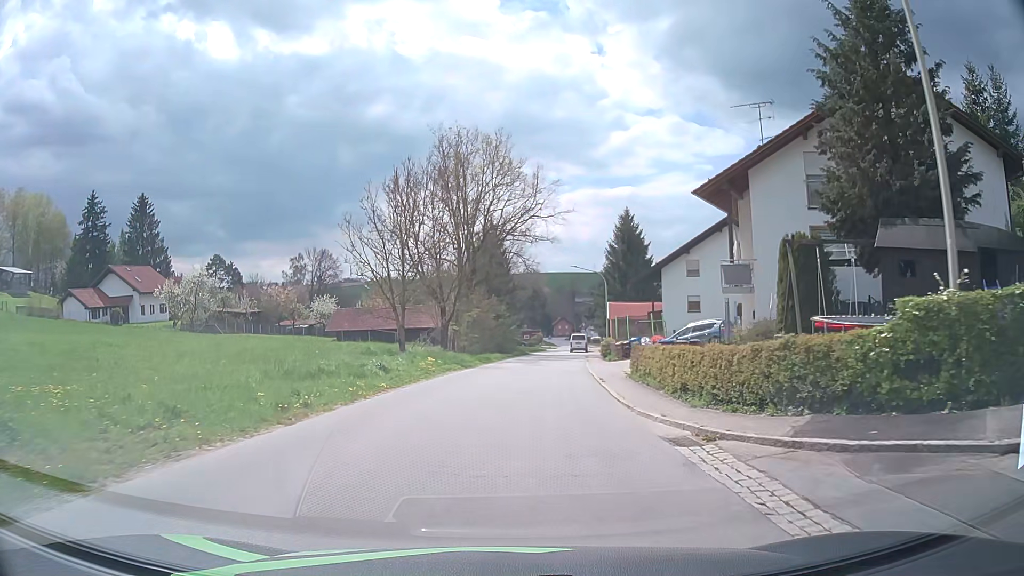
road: tertiary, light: Day
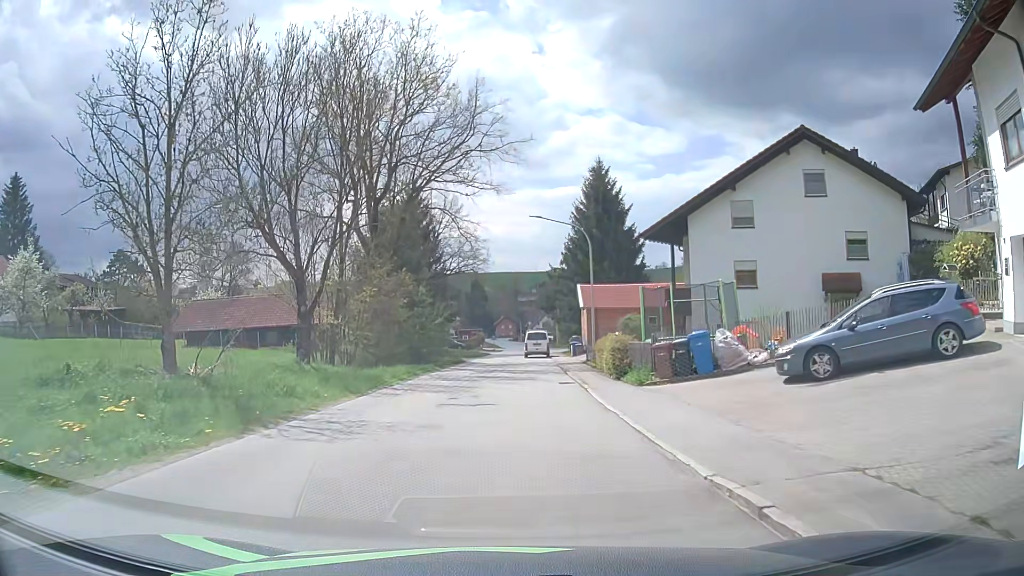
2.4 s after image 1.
(+1.0, +22.7) m; +5°
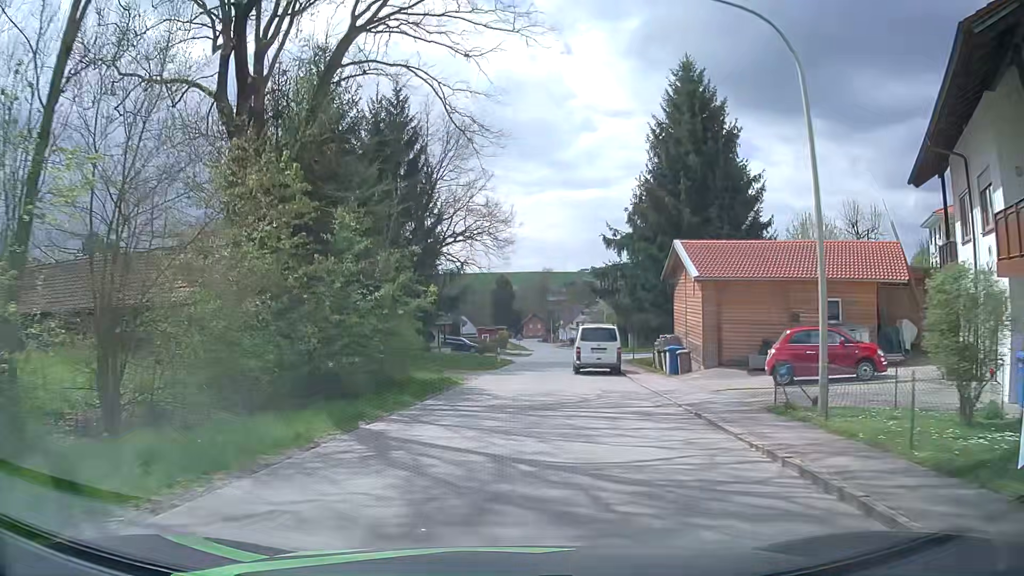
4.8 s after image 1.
(-0.3, +23.3) m; -2°
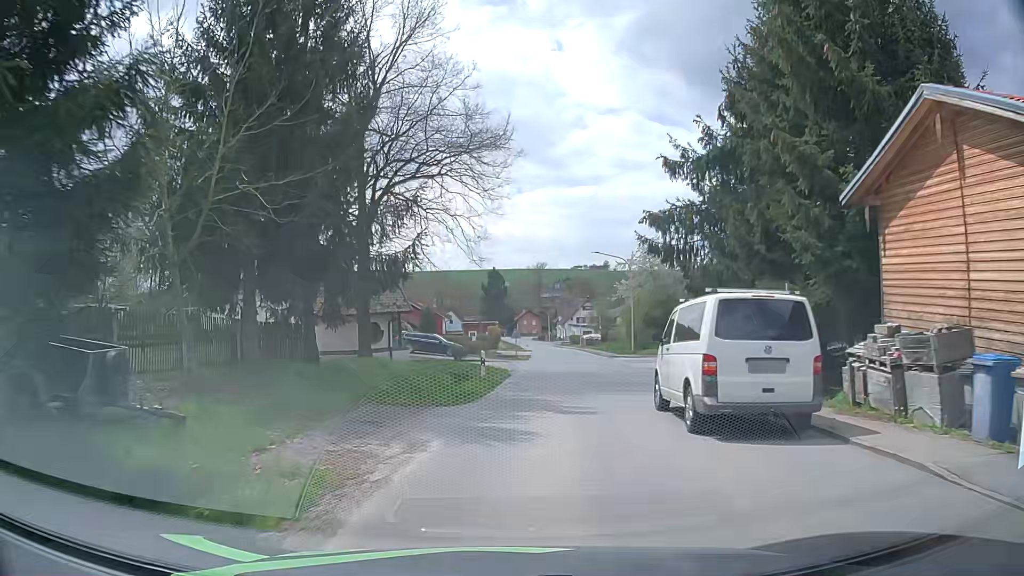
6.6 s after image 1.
(0.0, +17.9) m; +1°
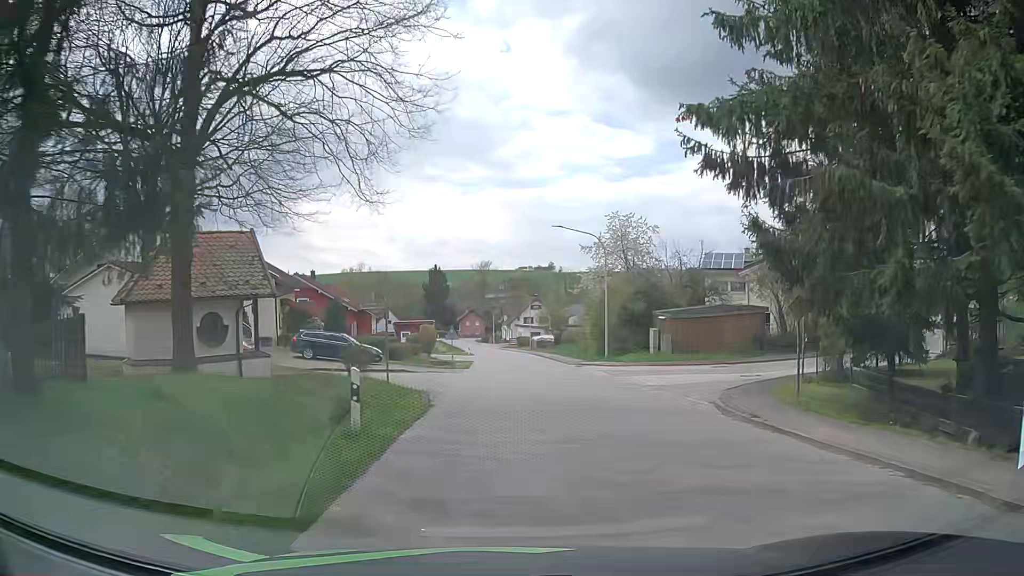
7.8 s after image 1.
(+0.3, +11.9) m; +5°
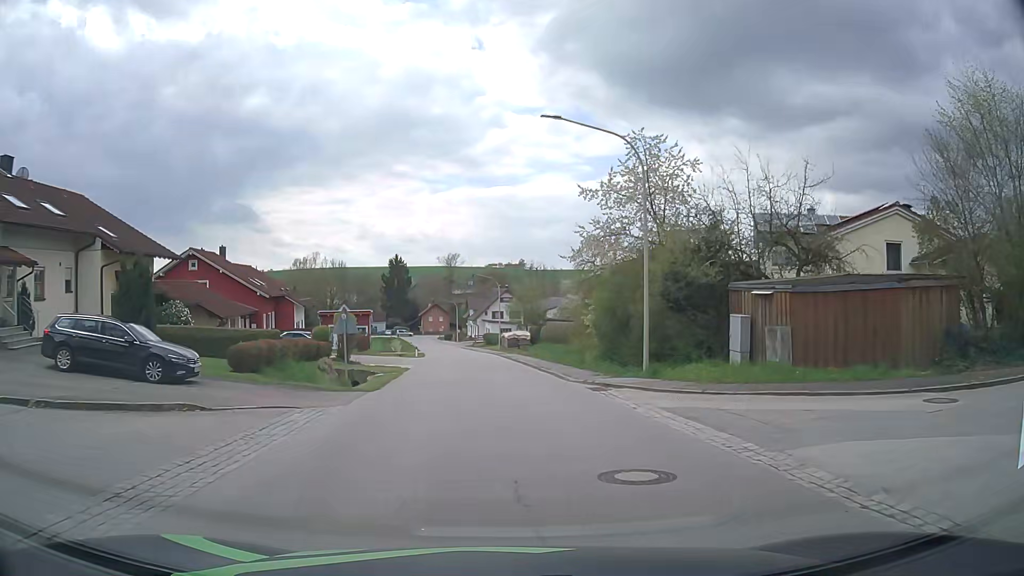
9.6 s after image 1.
(+0.5, +18.1) m; +2°
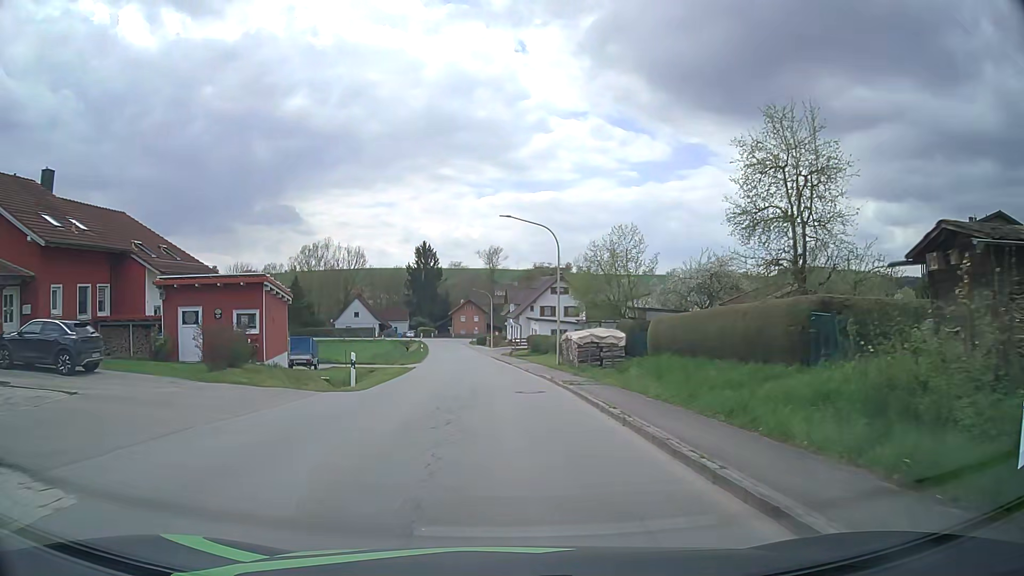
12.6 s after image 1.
(-0.9, +32.0) m; -4°
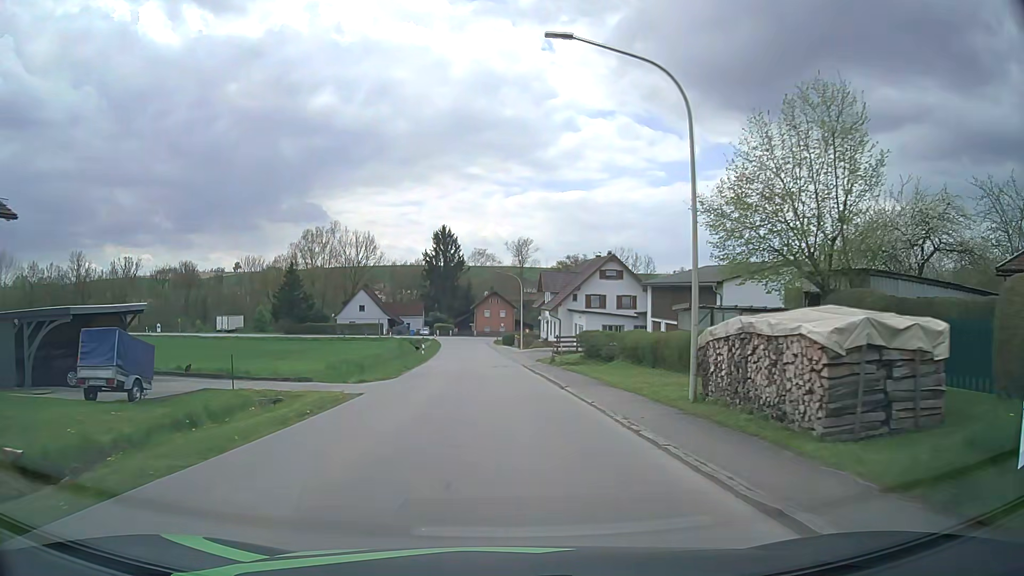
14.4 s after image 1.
(-0.5, +20.5) m; -3°
(0, +10) (0, +20) (-1, +30) (-1, +40) (-1, +50) (-2, +60) (-2, +70) (-3, +80) (-4, +90) (-4, +100) m
